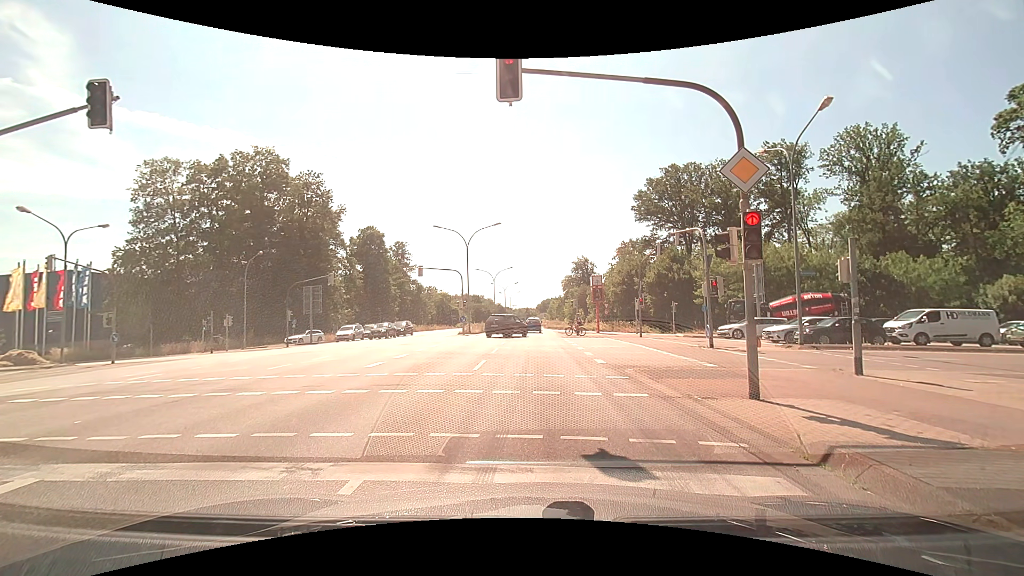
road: primary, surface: asphalt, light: Day
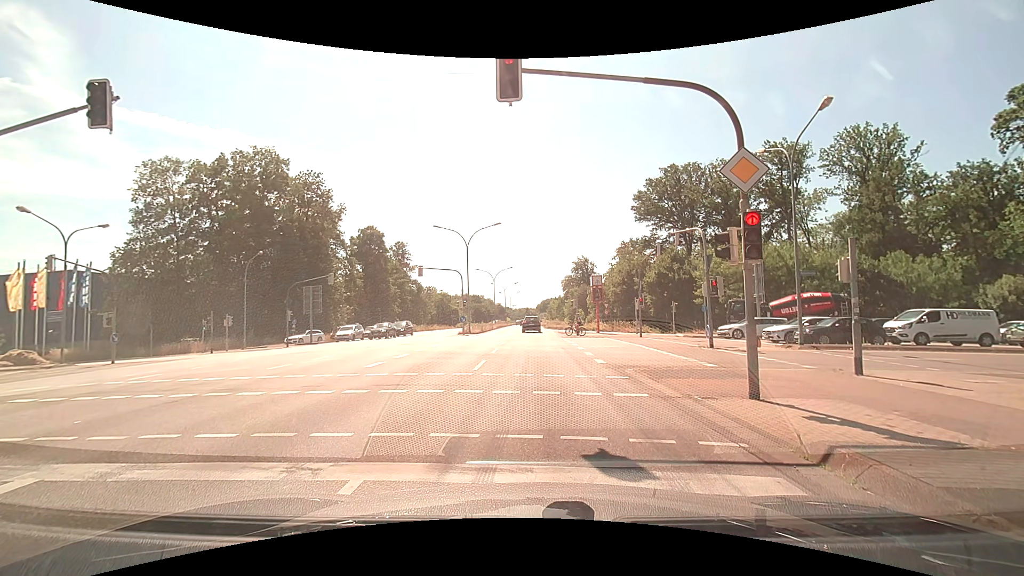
(0.0, 0.0) m; 0°
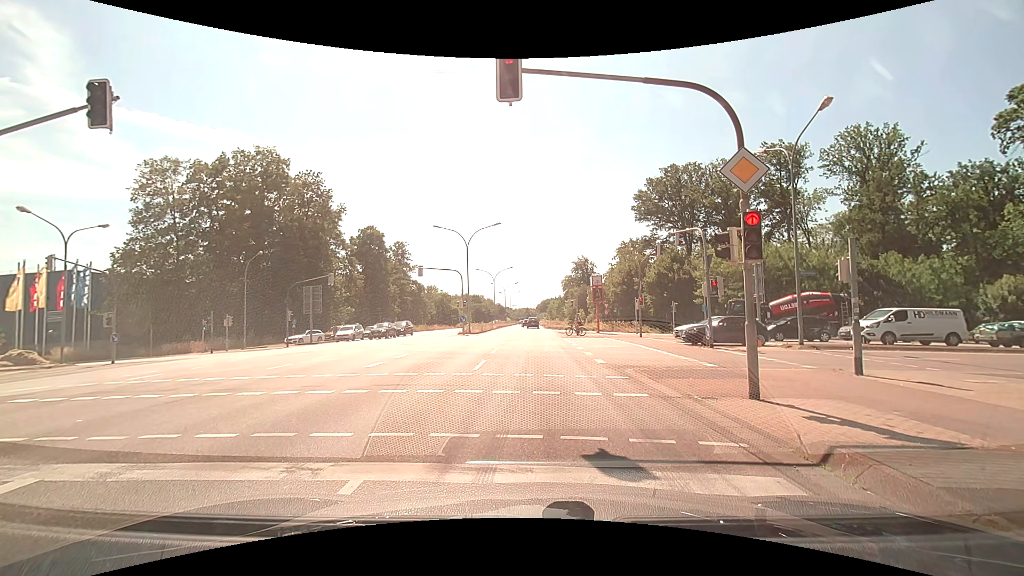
(0.0, 0.0) m; 0°
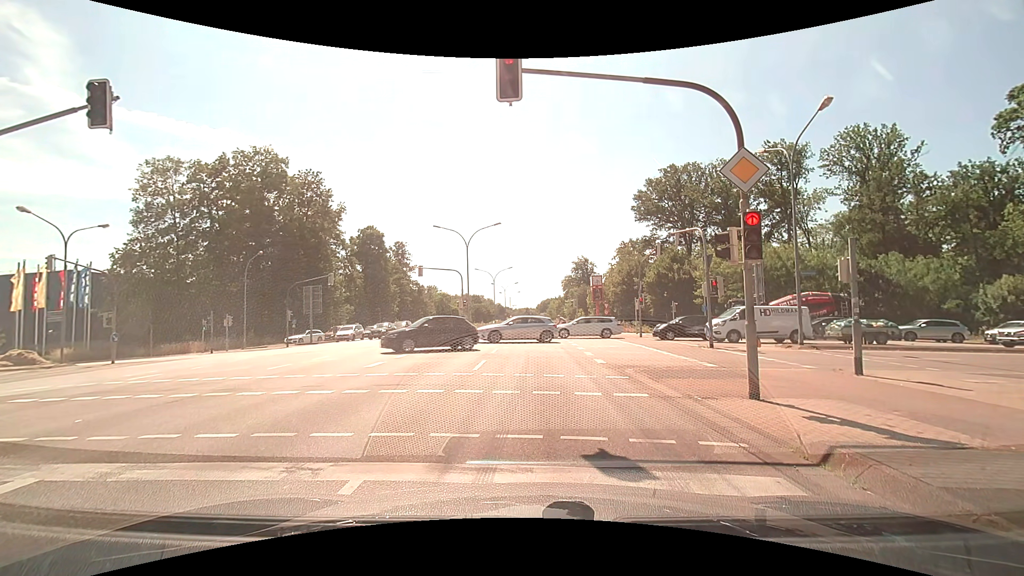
(0.0, 0.0) m; 0°
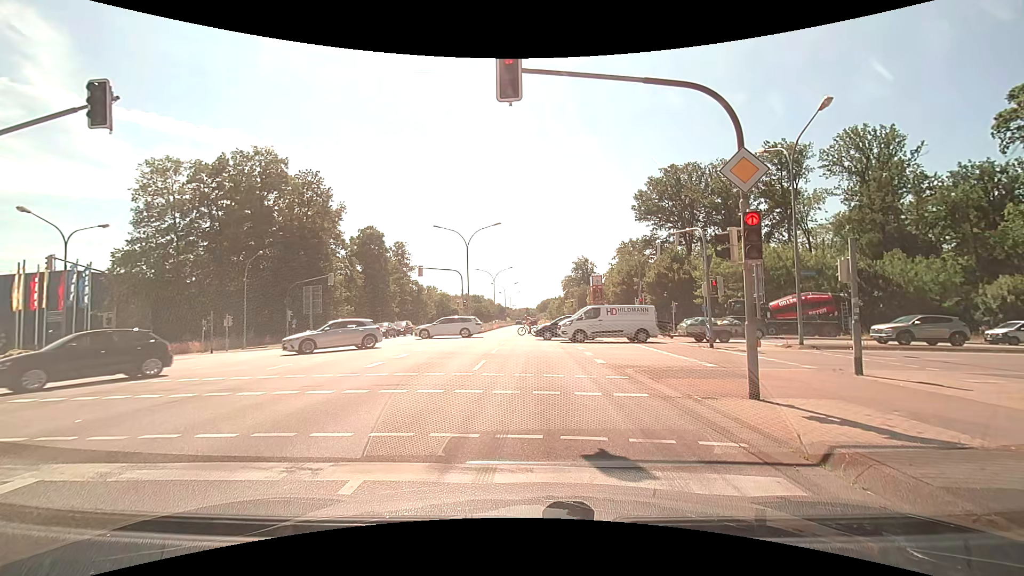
(0.0, 0.0) m; 0°
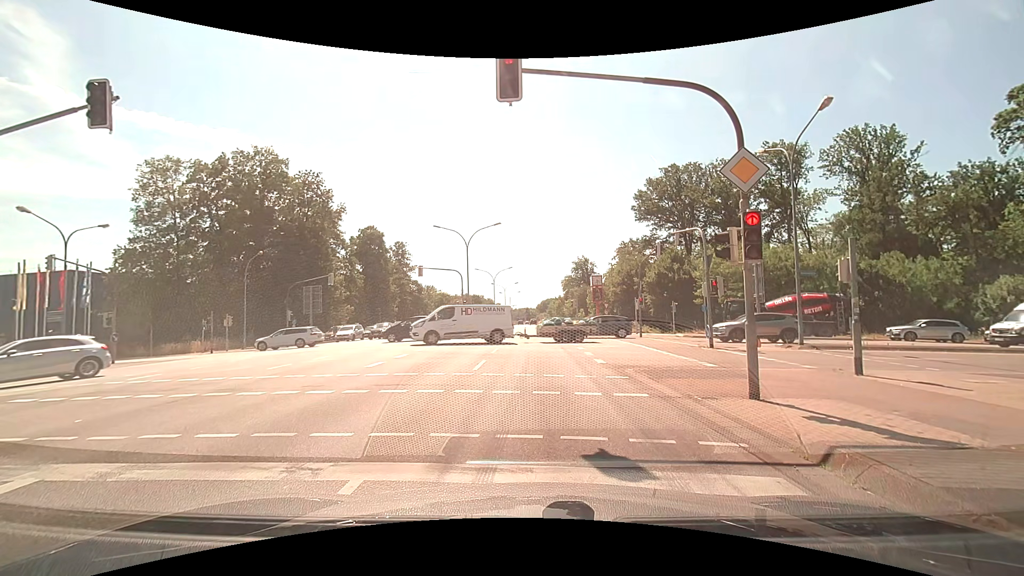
(0.0, 0.0) m; 0°
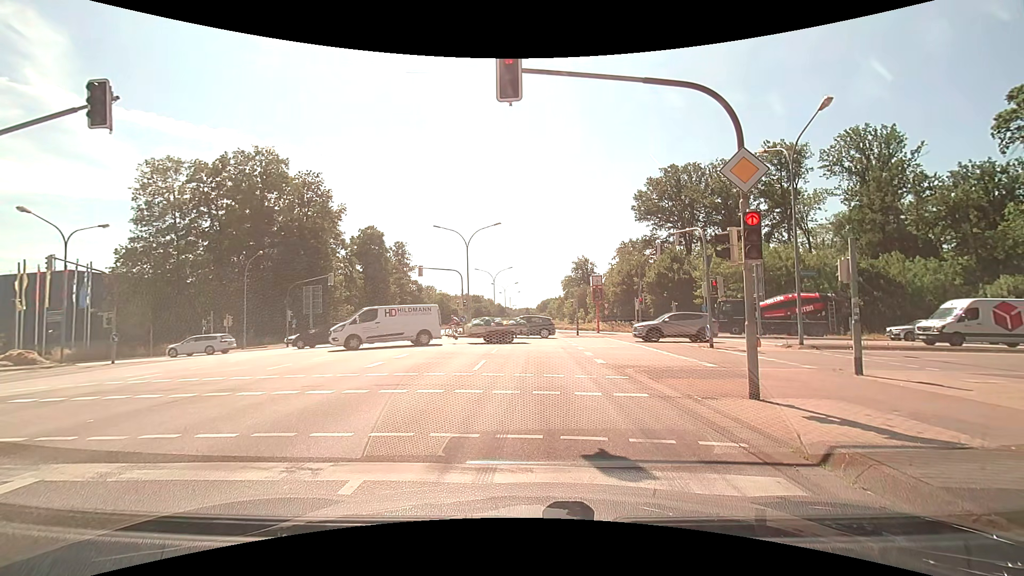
(0.0, 0.0) m; 0°
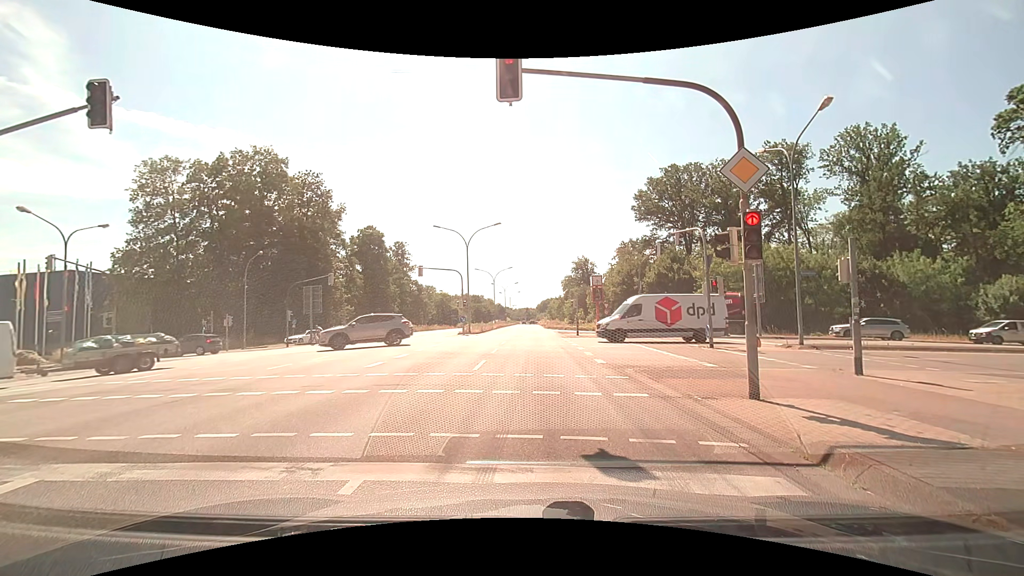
(0.0, 0.0) m; 0°
(-1, +10) (-1, +20) (-2, +30) (-3, +40) (-3, +50) (-4, +60) (-5, +70) (-6, +80) (-6, +90) (-7, +100) m
